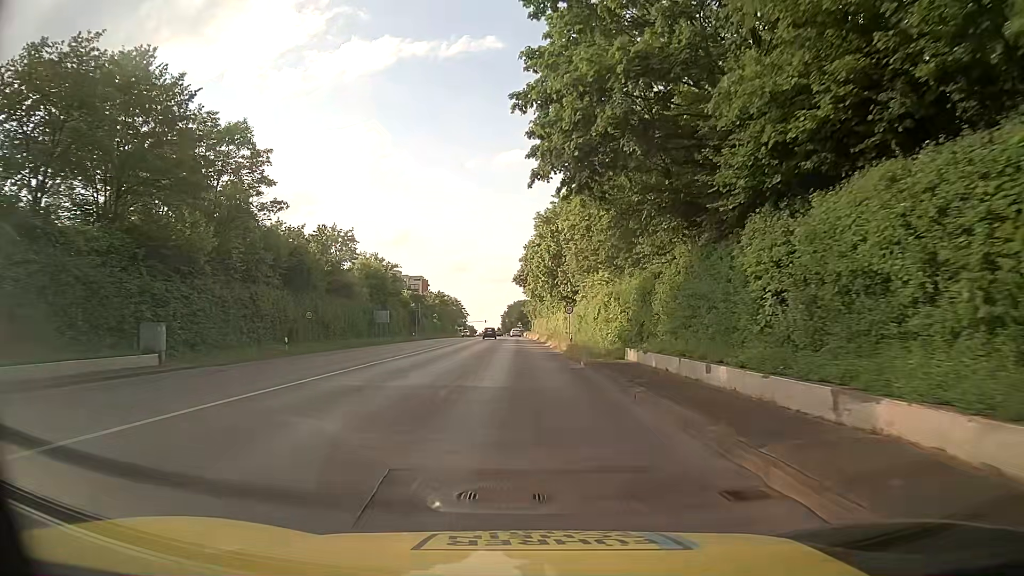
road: secondary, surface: asphalt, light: Day
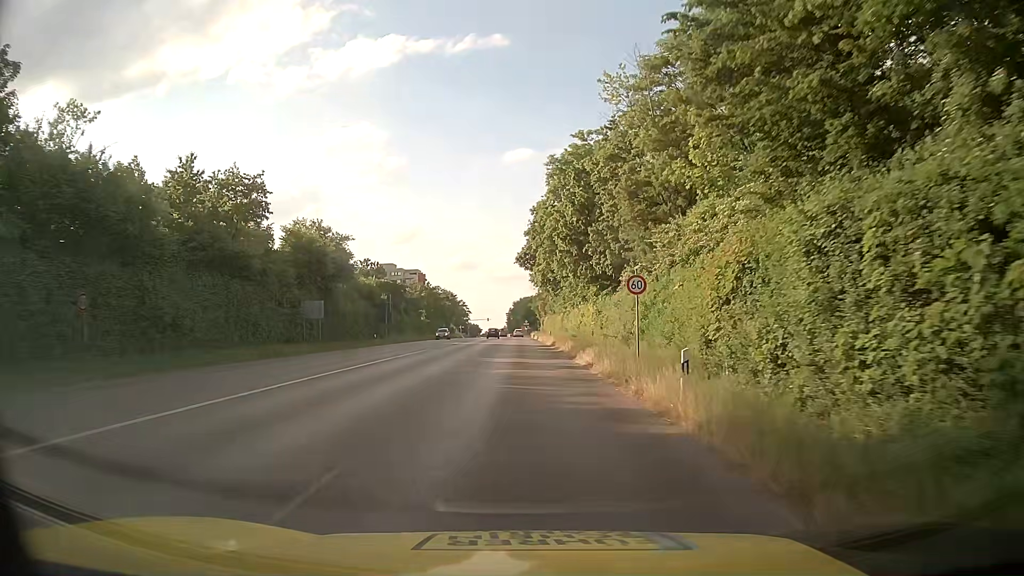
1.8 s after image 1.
(-0.2, +26.1) m; -1°
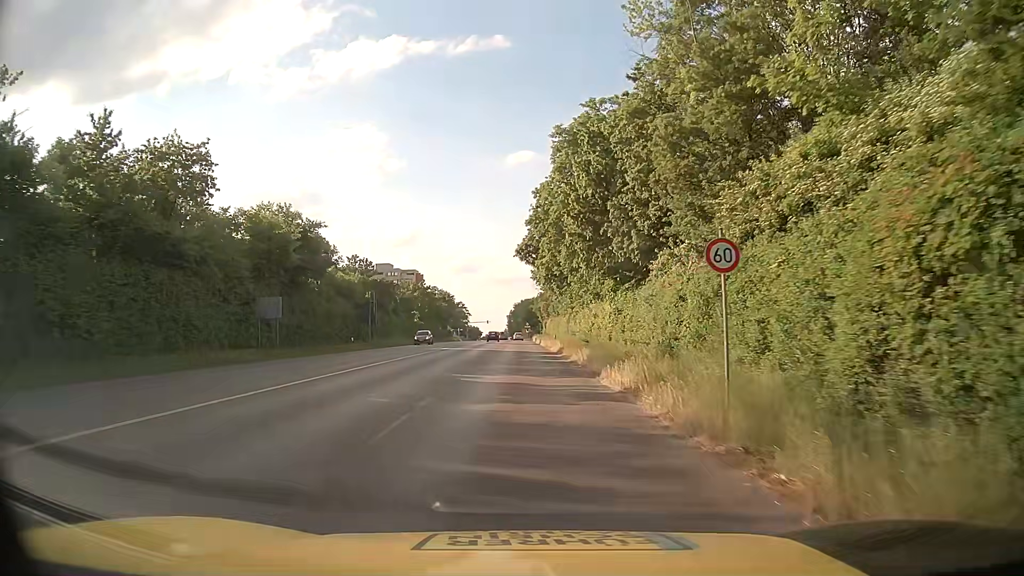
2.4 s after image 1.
(0.0, +8.7) m; -1°
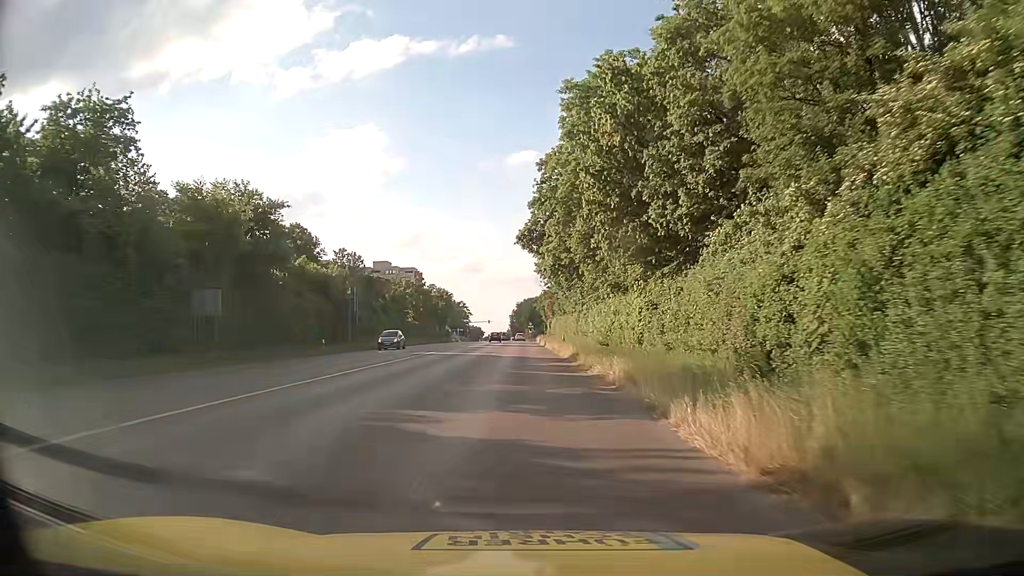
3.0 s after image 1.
(+0.1, +8.6) m; 0°
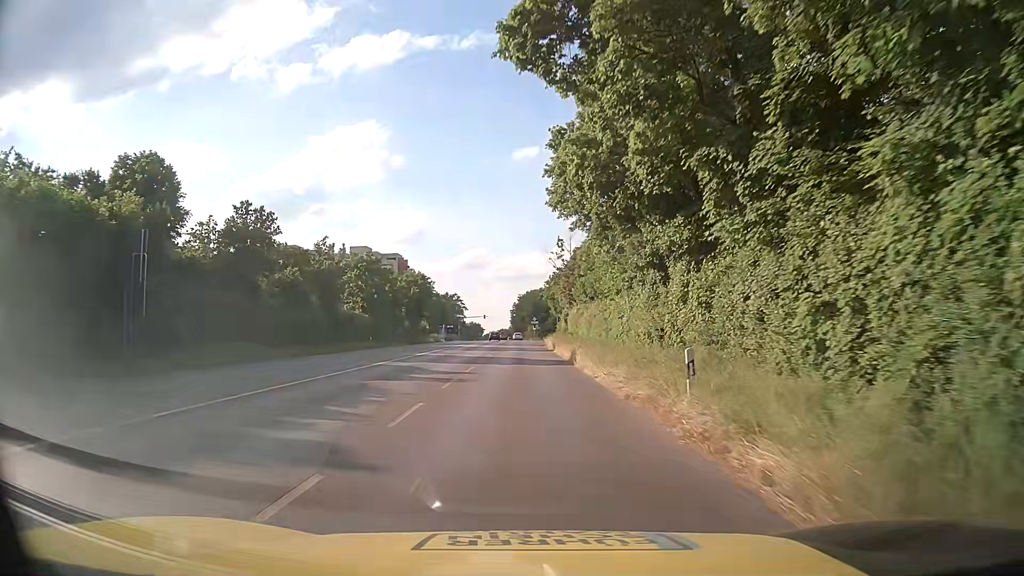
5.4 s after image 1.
(-0.1, +34.6) m; 0°
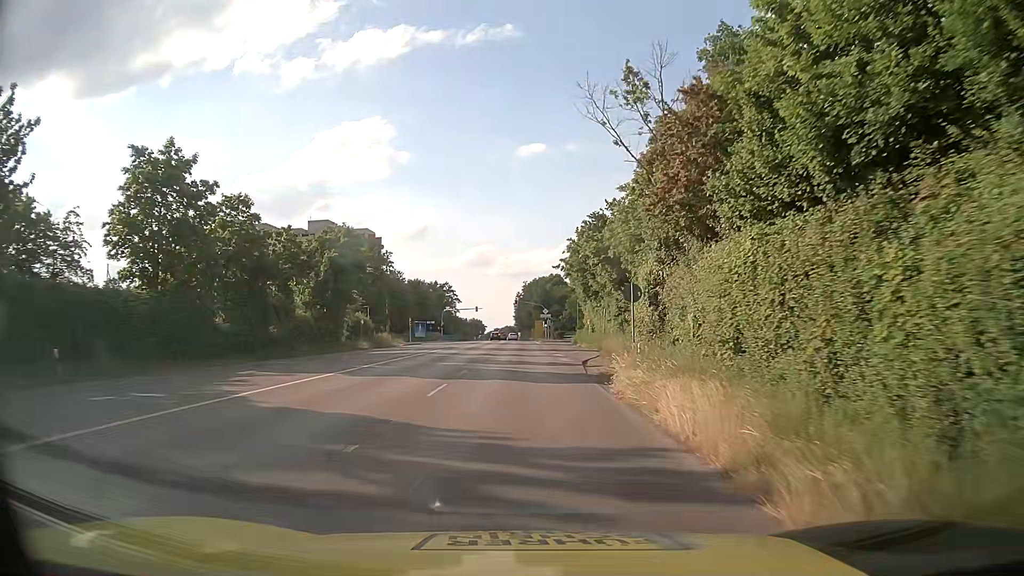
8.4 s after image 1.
(-0.2, +44.4) m; 0°
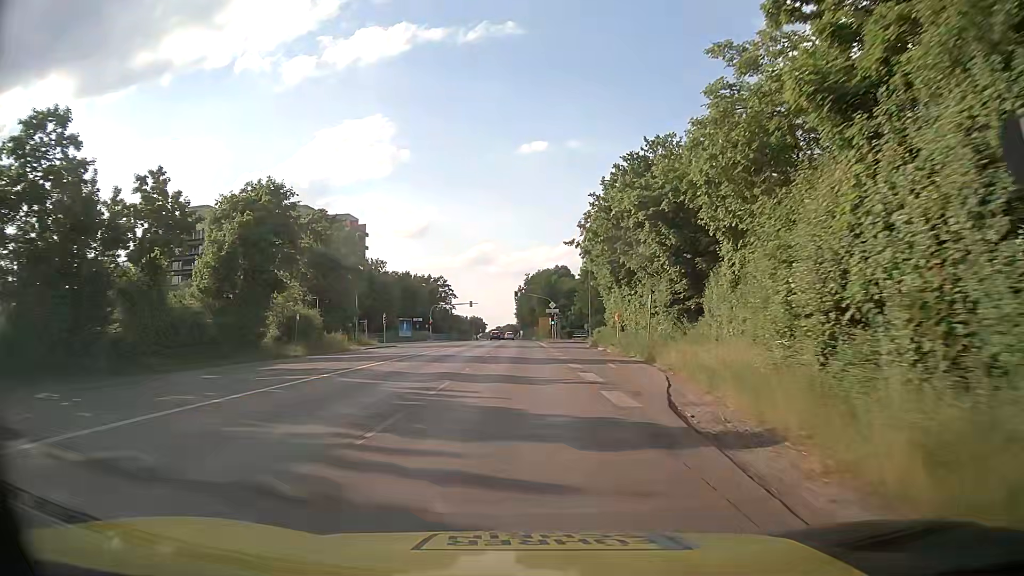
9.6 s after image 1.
(0.0, +17.8) m; 0°
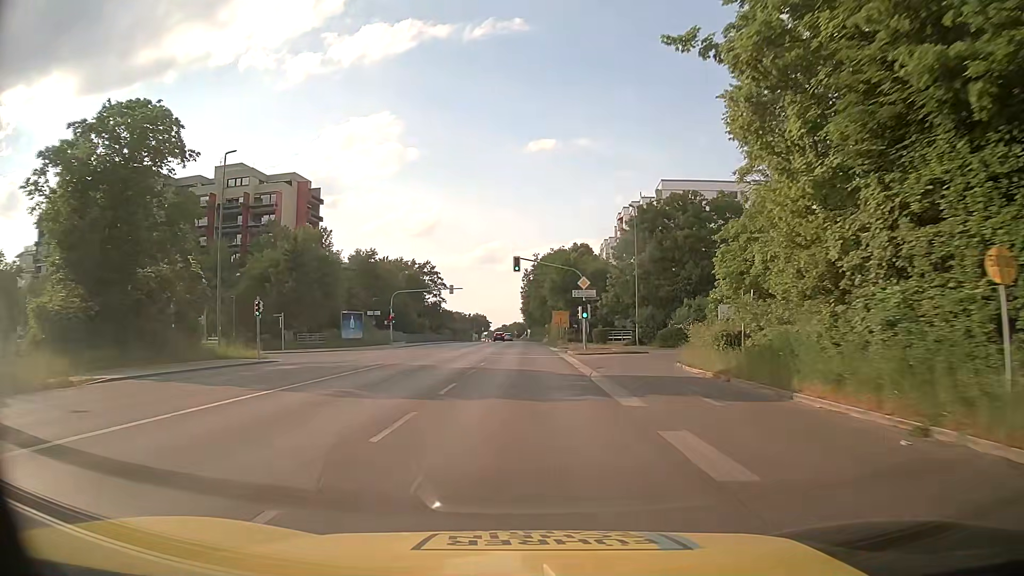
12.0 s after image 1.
(-0.2, +36.5) m; -1°
(0, +10) (0, +20) (0, +30) (0, +40) (0, +50) (0, +60) (-1, +70) (-1, +80) (-1, +90) (-1, +100) m
